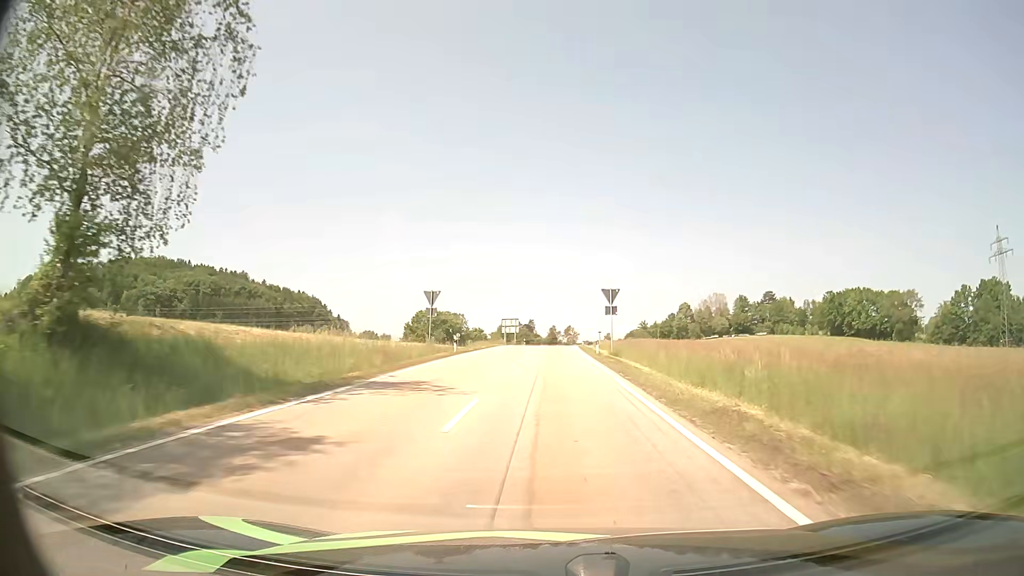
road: secondary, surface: asphalt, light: Day
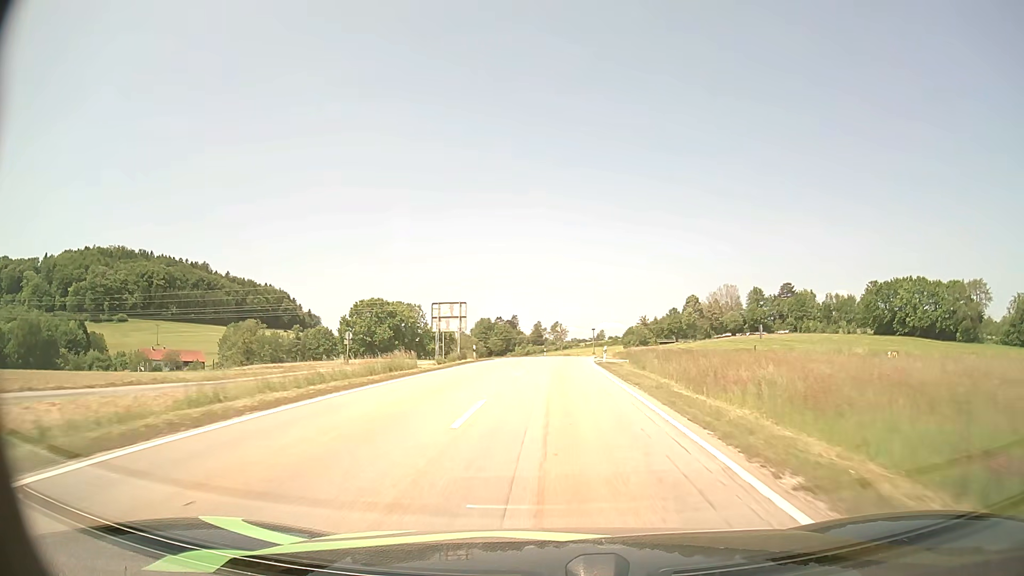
(+0.4, +51.9) m; +1°
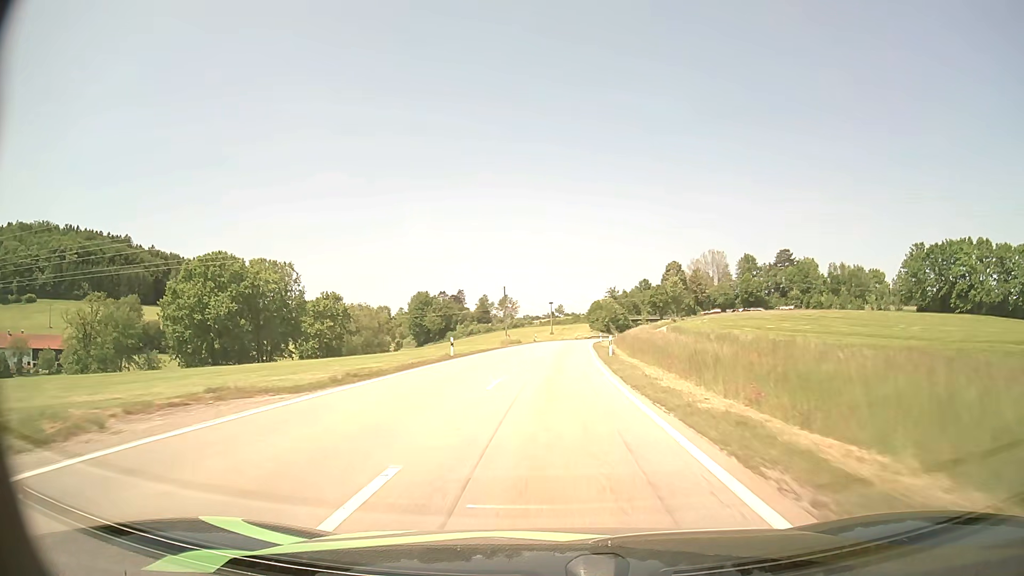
(+1.9, +58.0) m; +4°
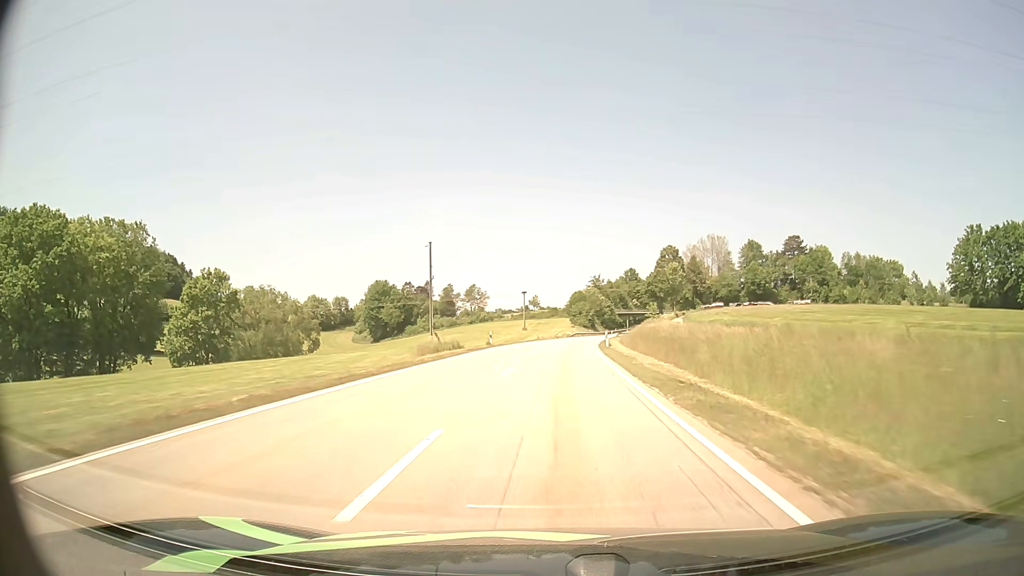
(+0.6, +36.9) m; +2°
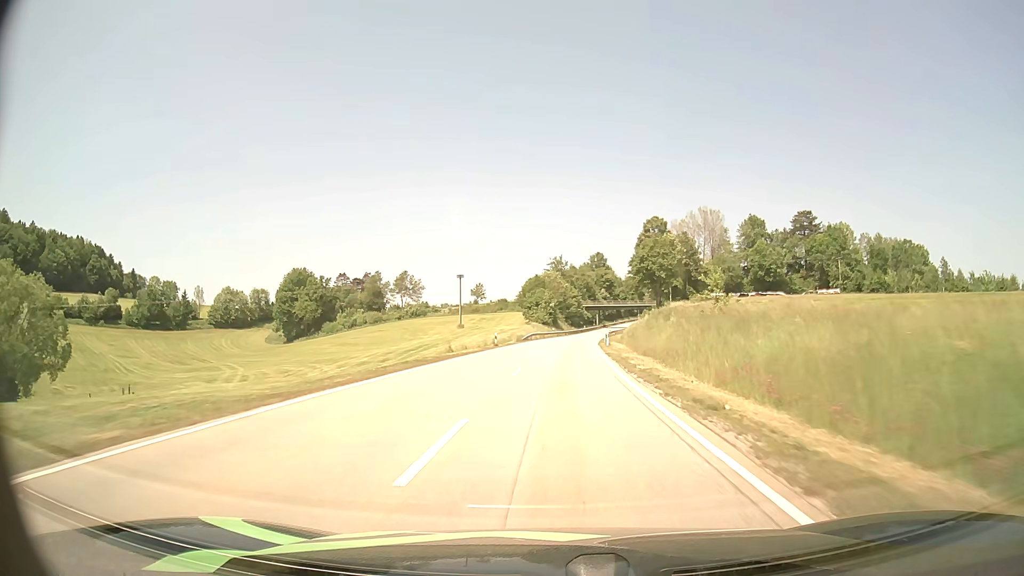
(+1.6, +50.0) m; +4°
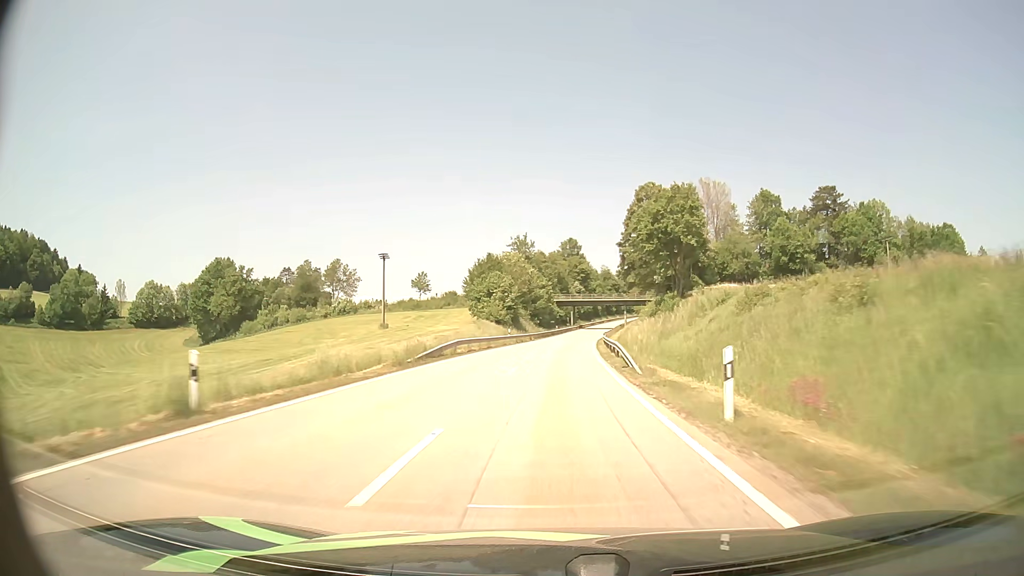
(+1.2, +38.7) m; +3°
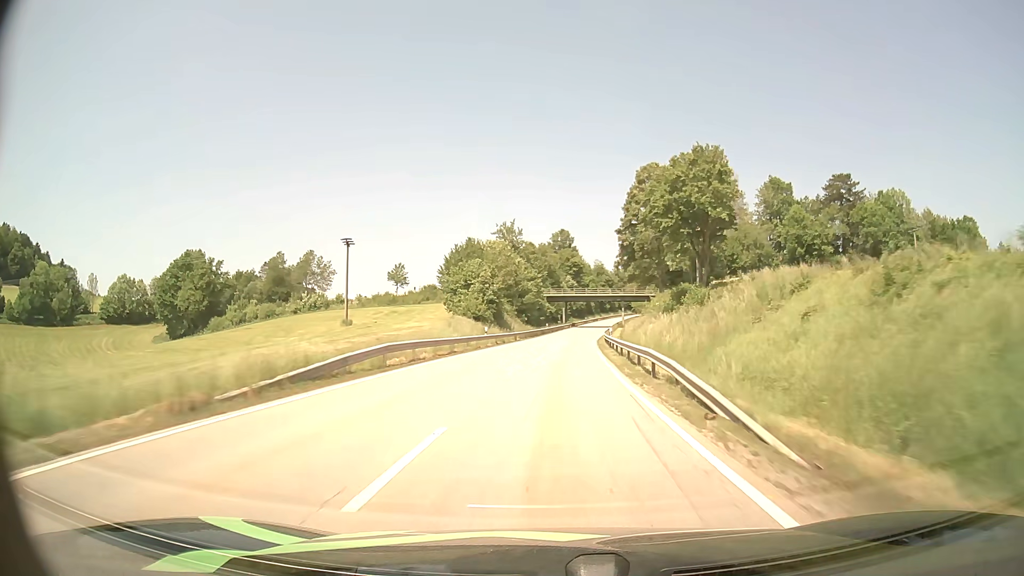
(+0.1, +13.4) m; +1°
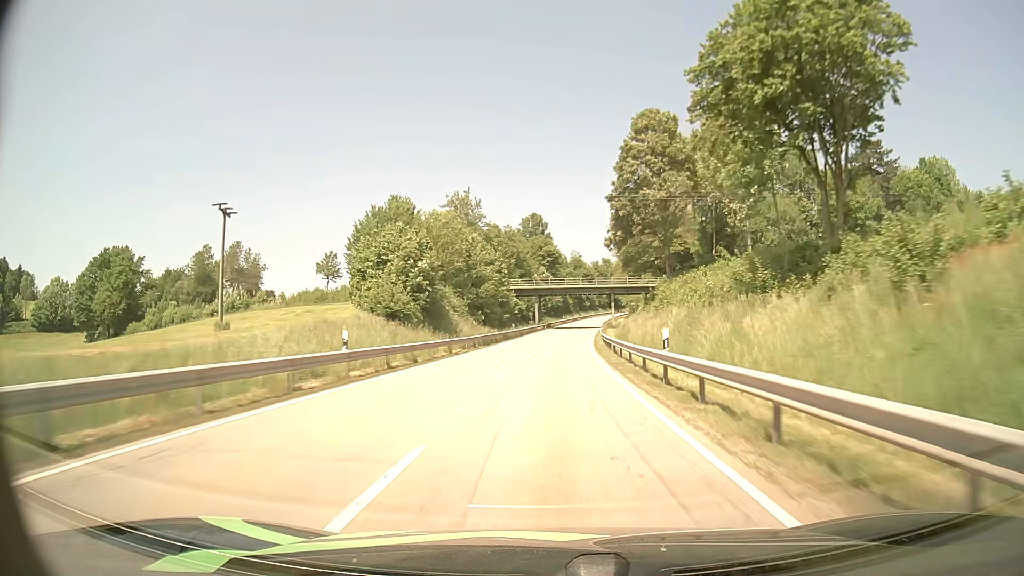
(+0.6, +27.2) m; +2°
(0, +10) (0, +20) (0, +30) (+1, +40) (+1, +50) (+2, +60) (+3, +70) (+4, +80) (+5, +90) (+6, +100) m
